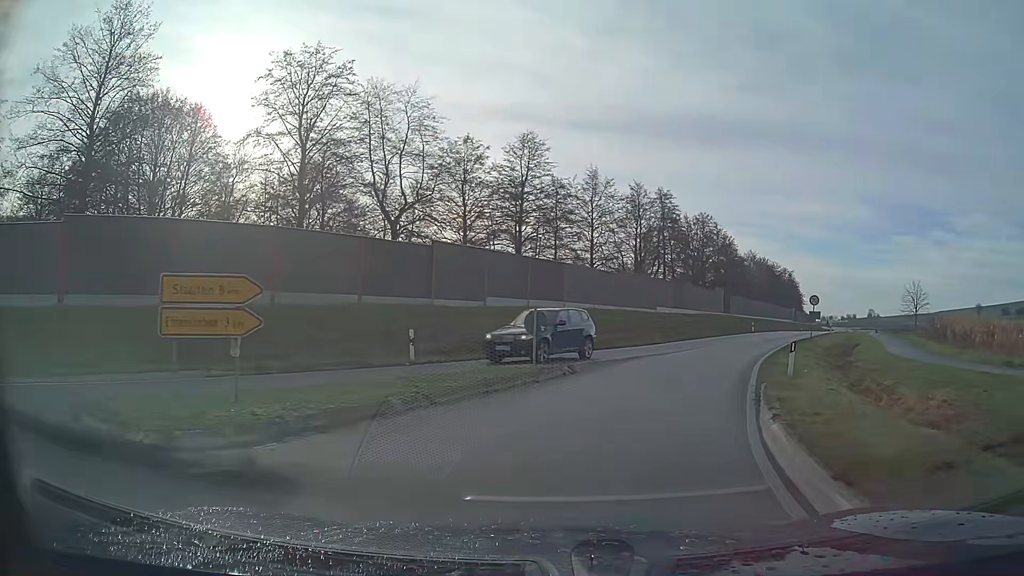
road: primary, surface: asphalt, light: Day
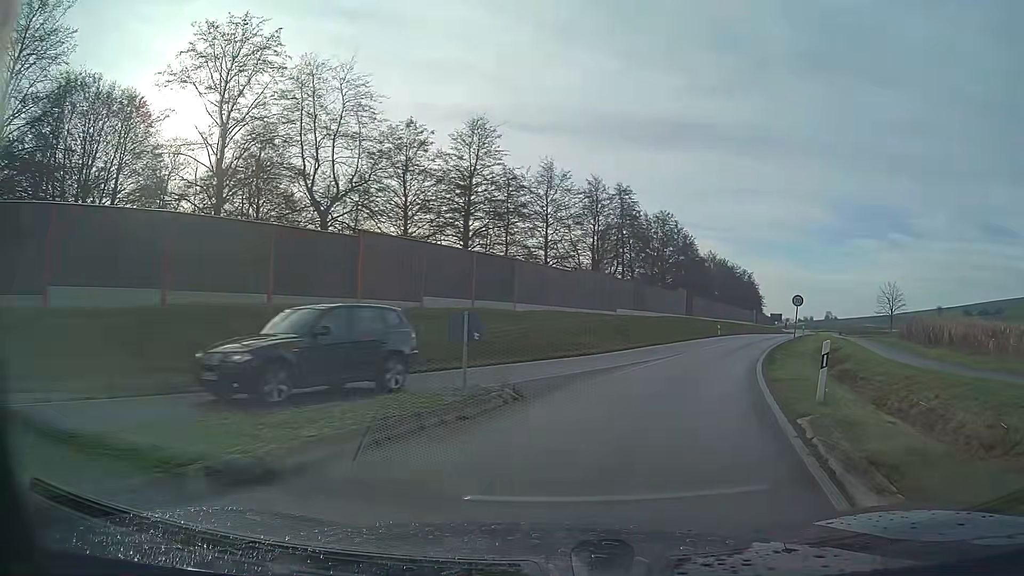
(+0.2, +4.6) m; +5°
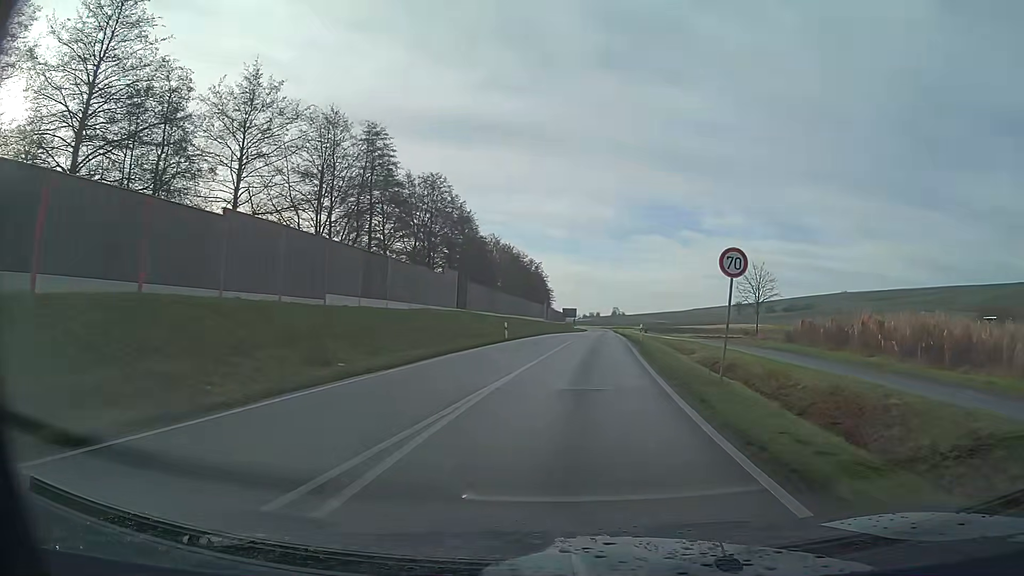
(+3.9, +22.1) m; +16°
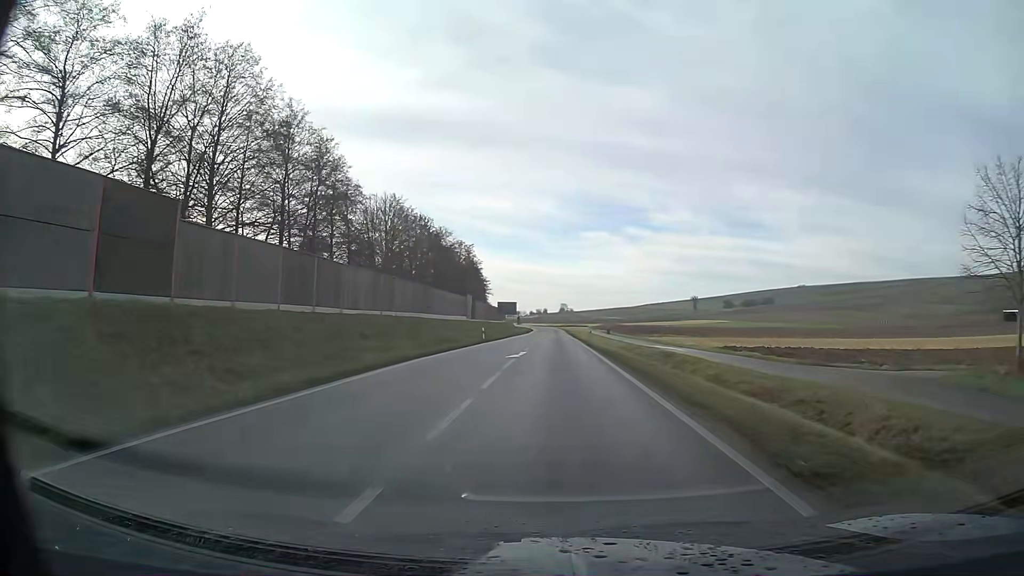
(+1.6, +37.6) m; +3°
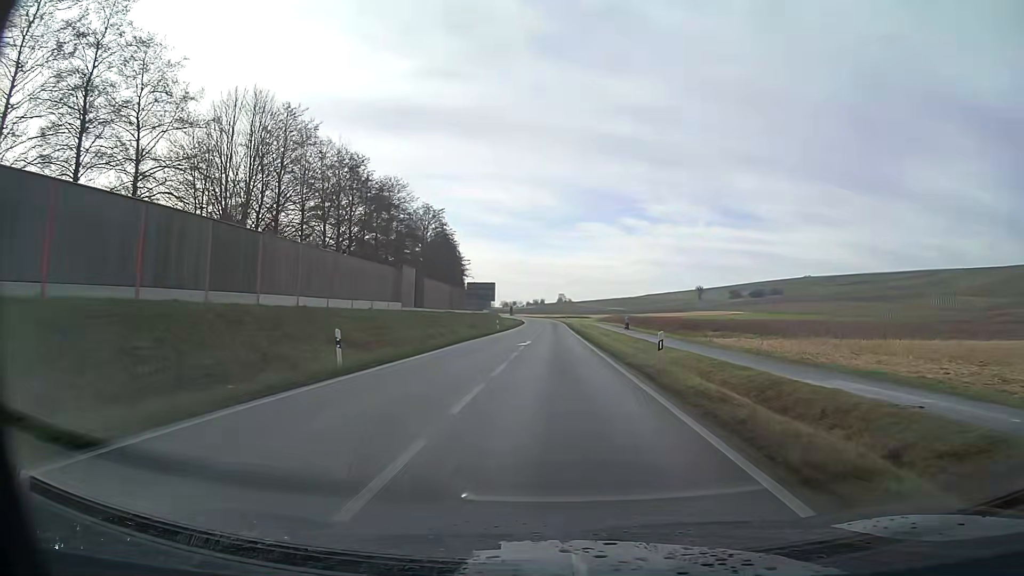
(0.0, +34.2) m; 0°
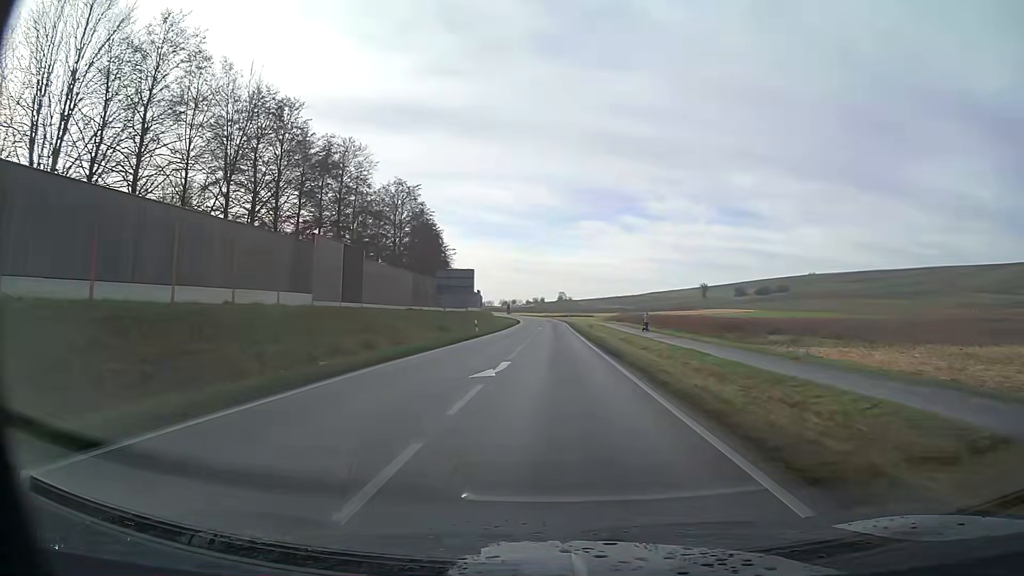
(0.0, +18.2) m; 0°
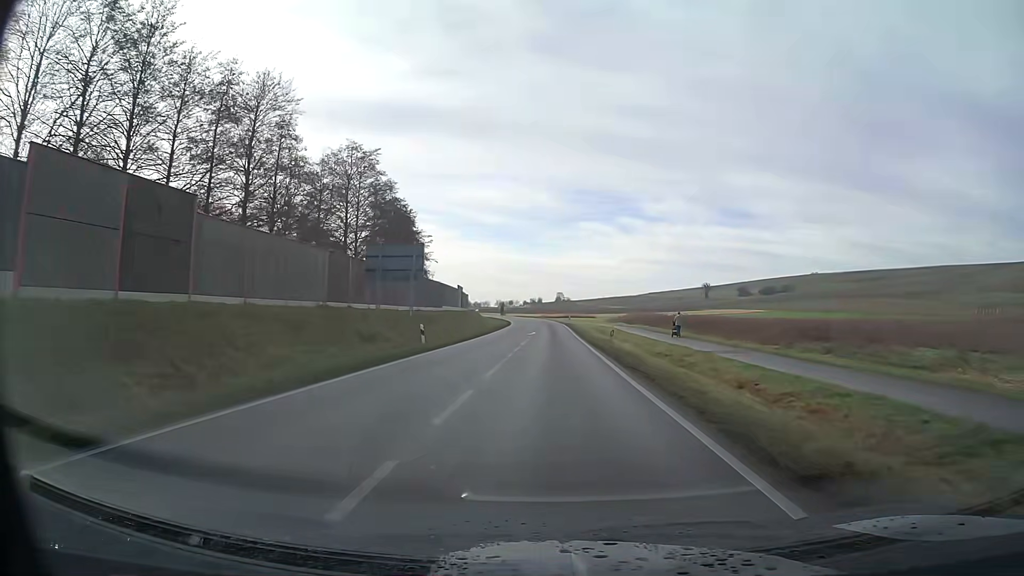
(0.0, +19.0) m; 0°
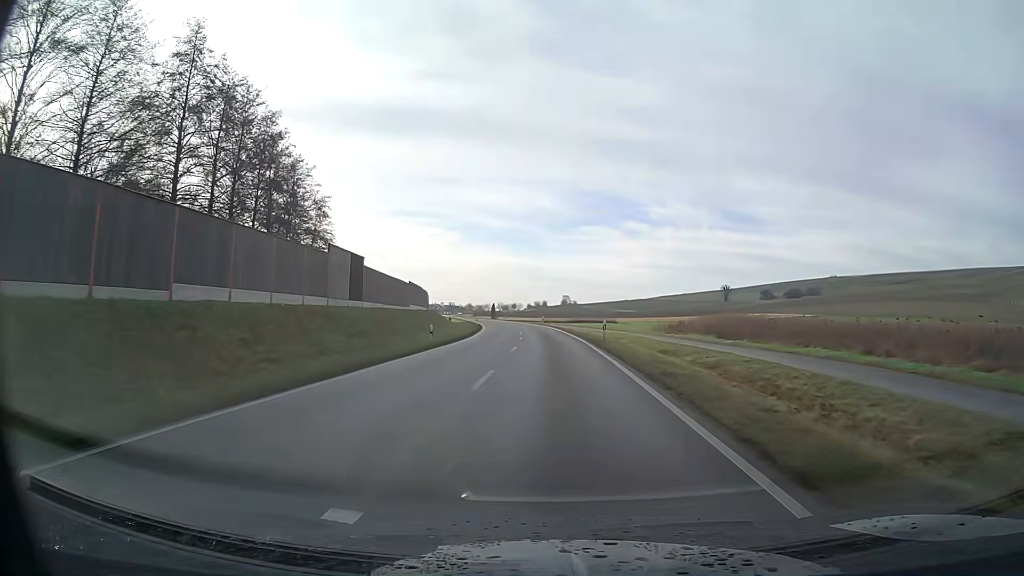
(-0.2, +50.7) m; -1°
(0, +10) (0, +20) (0, +30) (-1, +40) (-1, +50) (-2, +60) (-3, +70) (-4, +80) (-5, +90) (-7, +100) m
